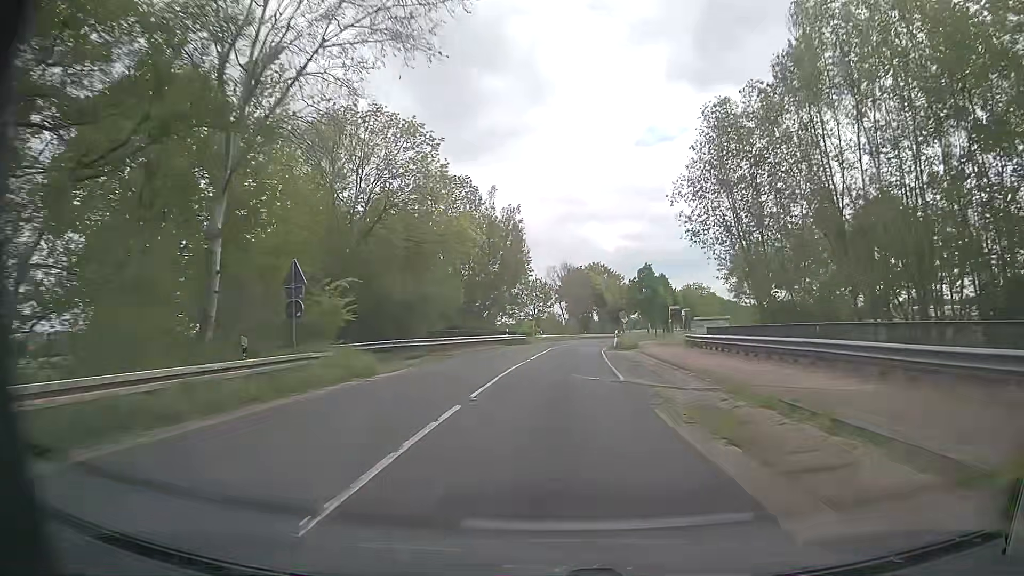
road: secondary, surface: asphalt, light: Day
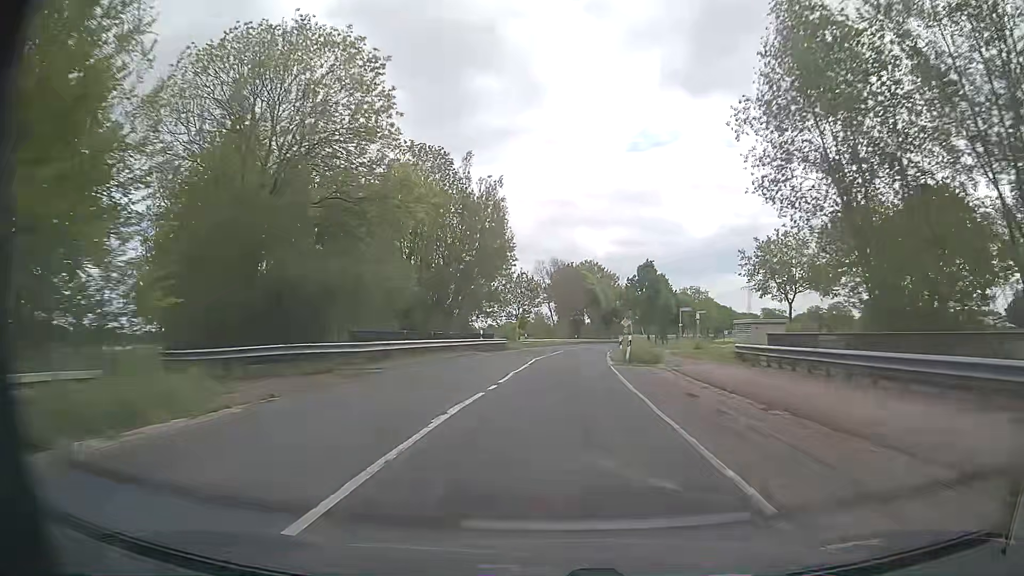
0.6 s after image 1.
(0.0, +11.8) m; 0°
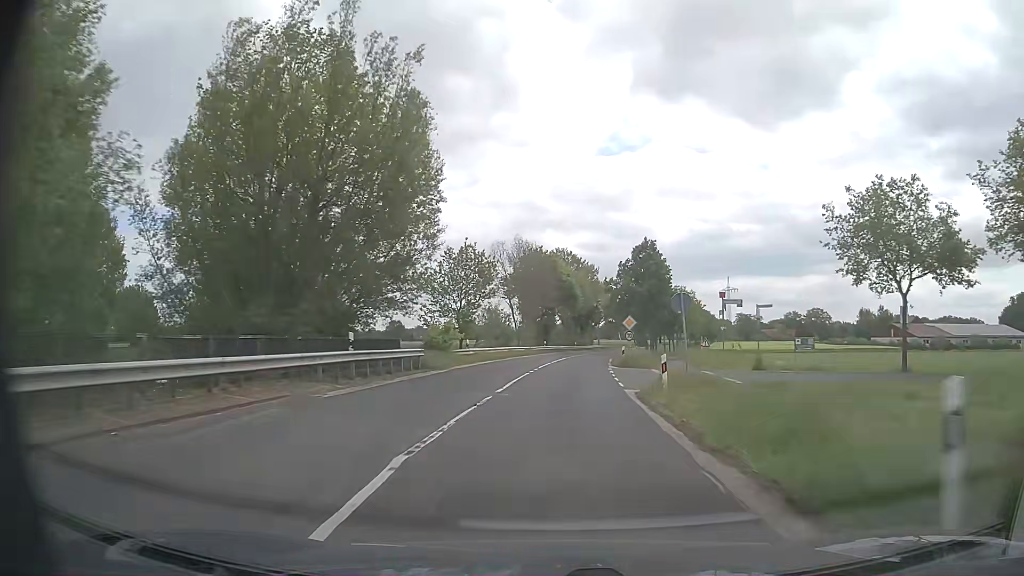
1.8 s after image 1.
(+0.6, +23.6) m; +3°
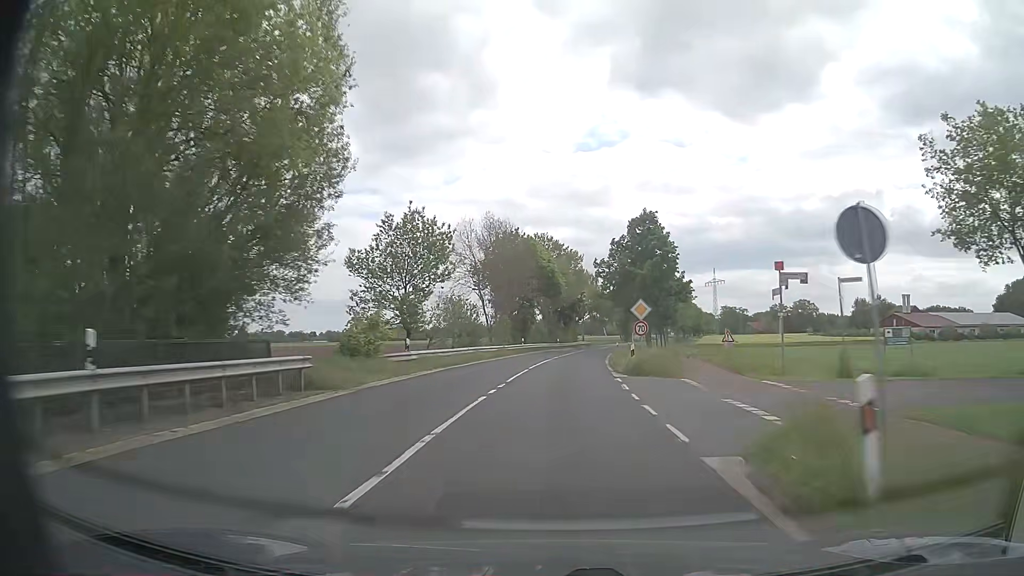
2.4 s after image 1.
(+0.2, +11.8) m; +1°
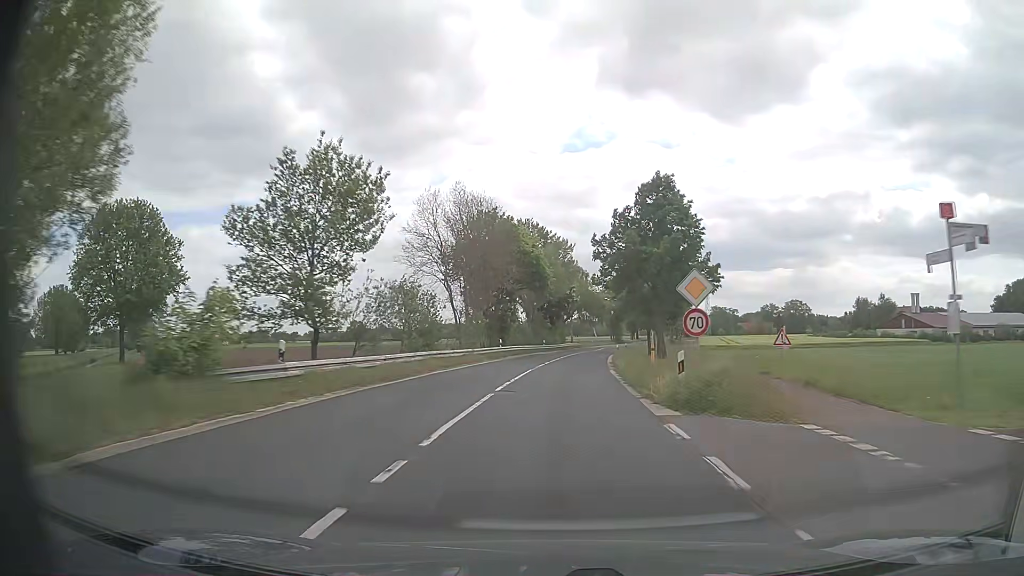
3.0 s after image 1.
(+0.2, +11.8) m; +2°
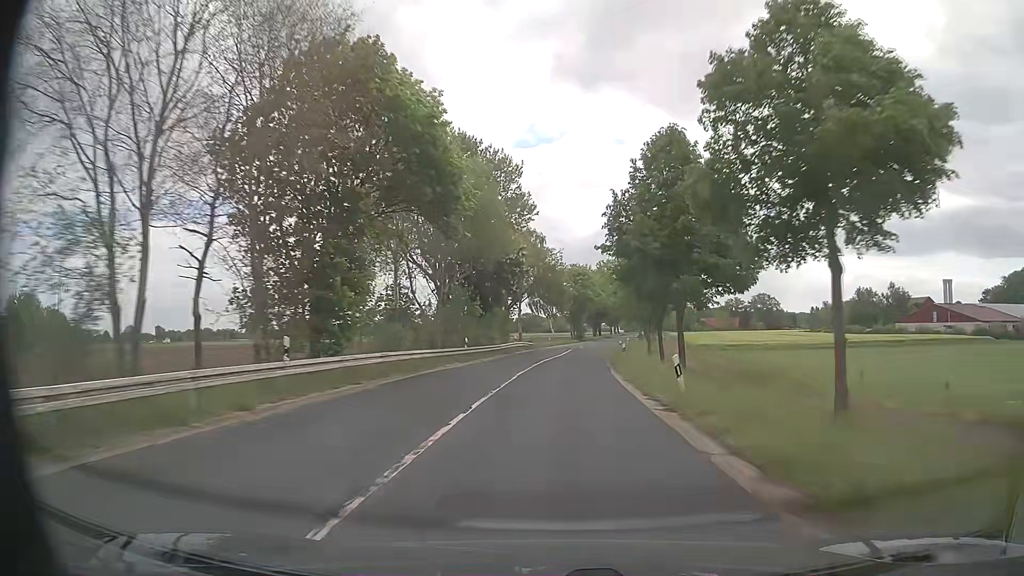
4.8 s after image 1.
(+1.1, +35.6) m; +4°
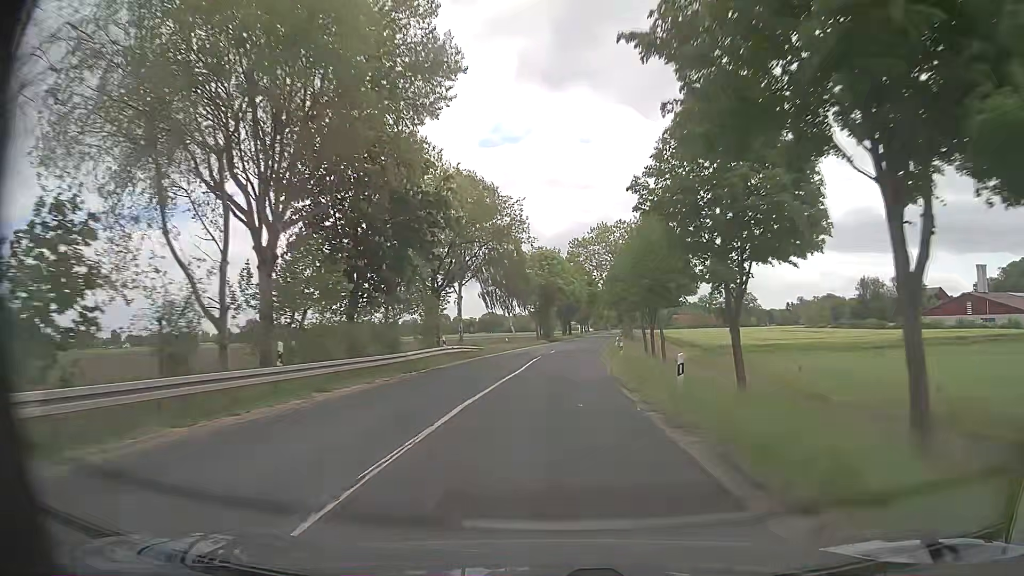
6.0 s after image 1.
(+0.7, +23.7) m; +3°
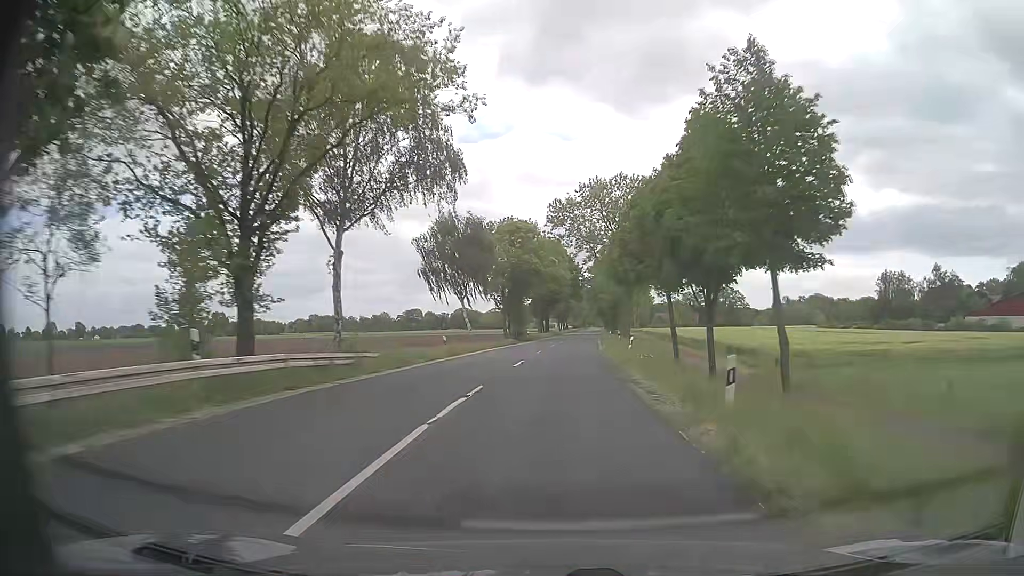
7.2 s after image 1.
(+0.4, +23.8) m; +2°
(0, +10) (0, +20) (+1, +30) (+1, +40) (+2, +50) (+3, +60) (+3, +70) (+4, +80) (+5, +90) (+6, +100) m
